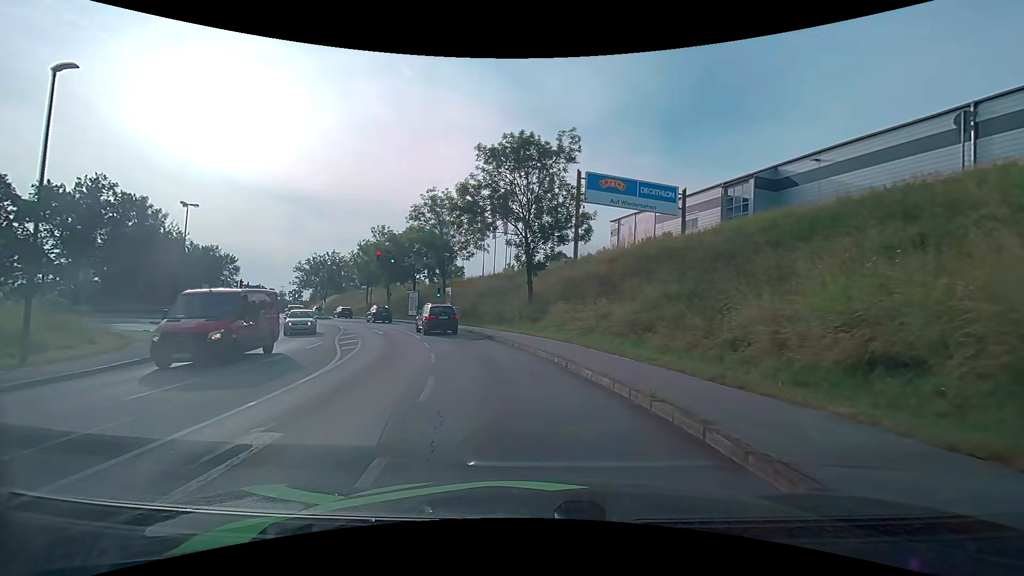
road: tertiary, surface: asphalt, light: Day
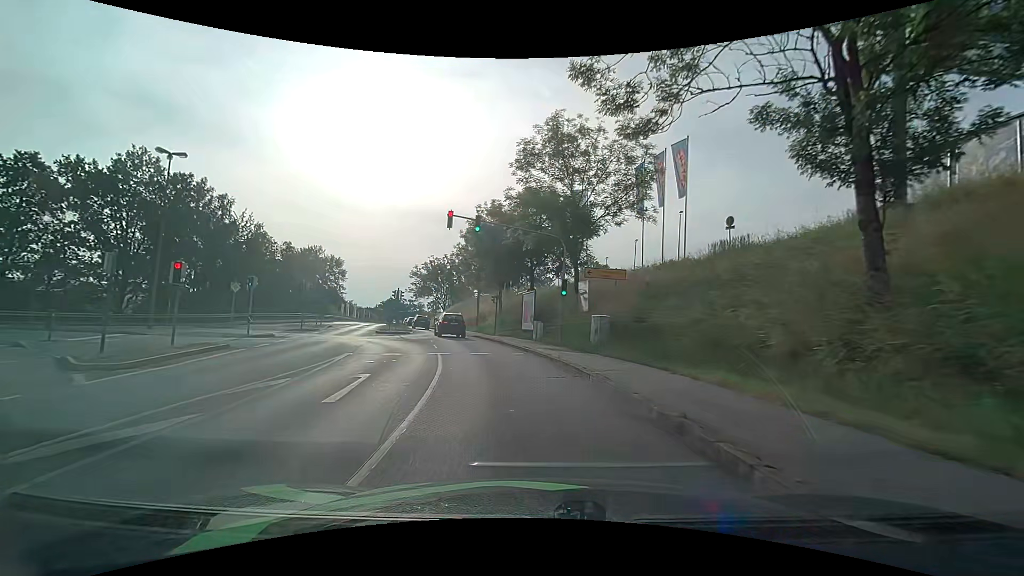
(-3.2, +23.2) m; -16°
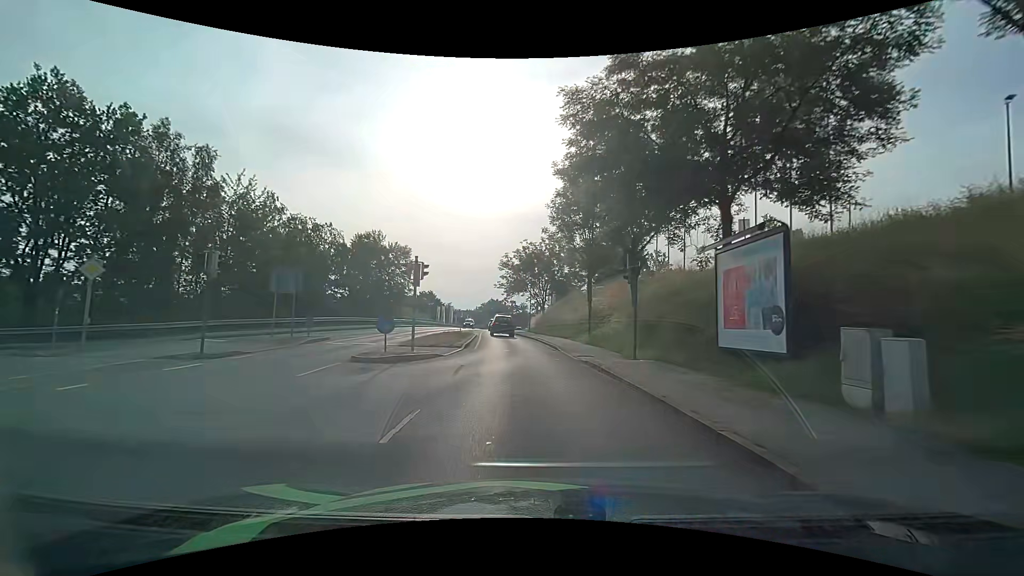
(-2.6, +22.9) m; -12°
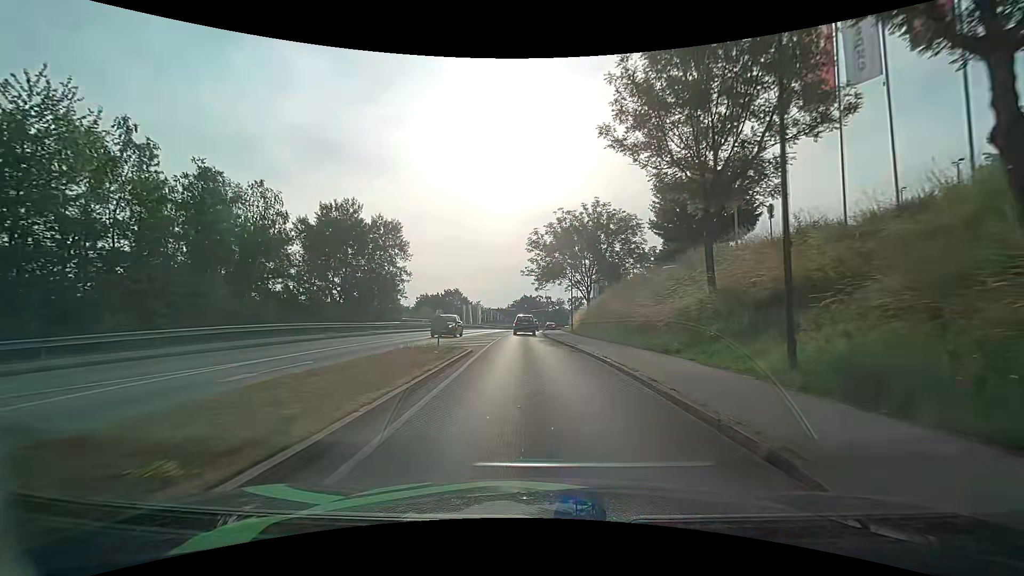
(-0.9, +19.7) m; -5°
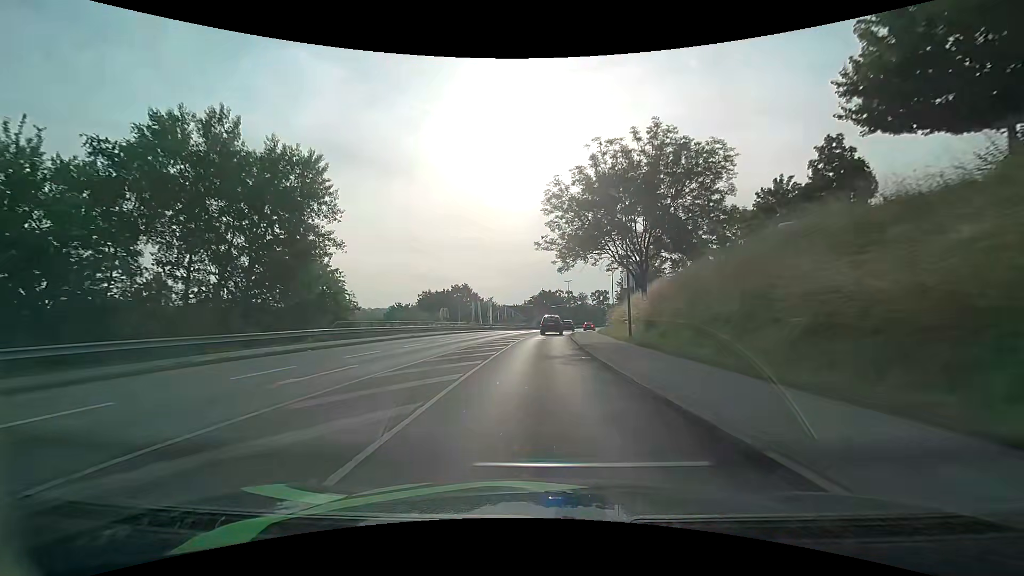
(-0.4, +21.2) m; -2°
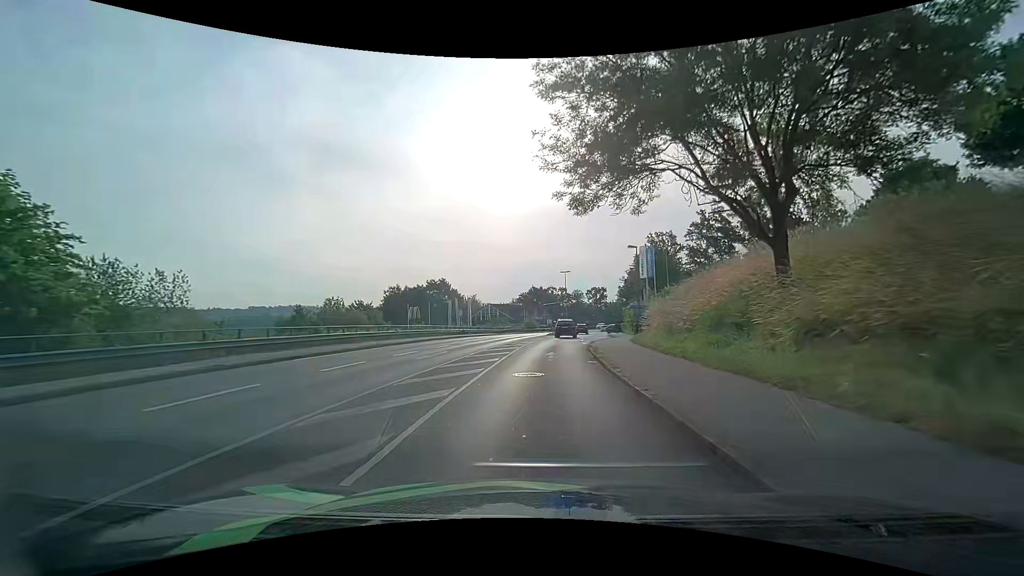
(0.0, +21.6) m; +1°
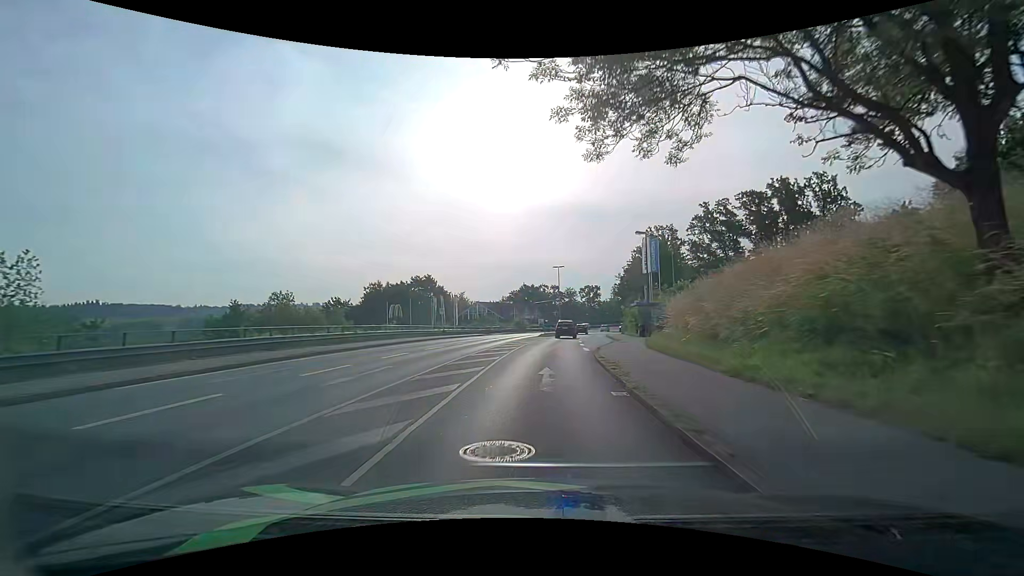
(+0.1, +7.2) m; +1°
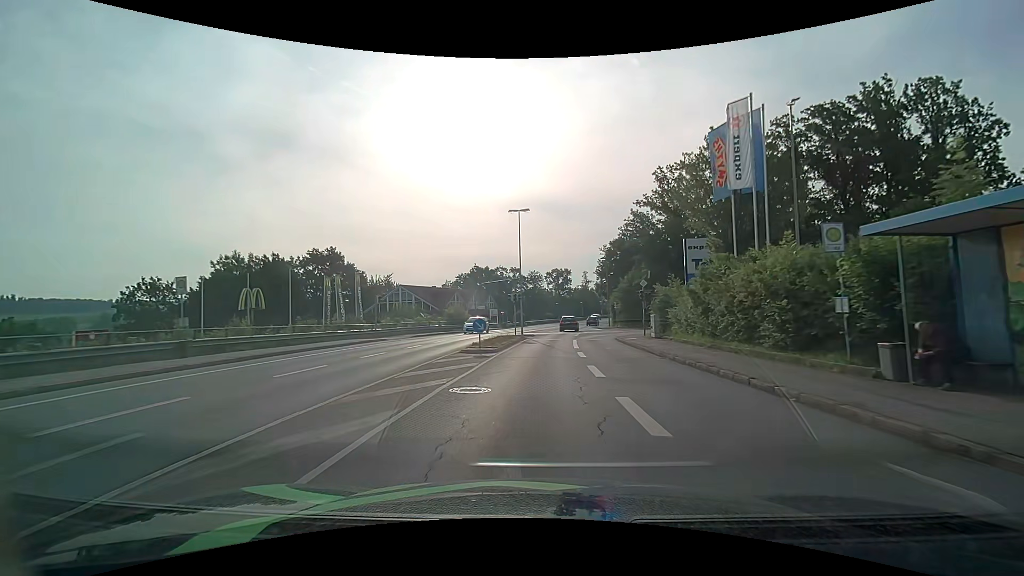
(+1.6, +36.1) m; +5°
(0, +10) (0, +20) (+1, +30) (+1, +40) (+2, +50) (+4, +60) (+5, +70) (+7, +80) (+9, +89) (+11, +99) m
